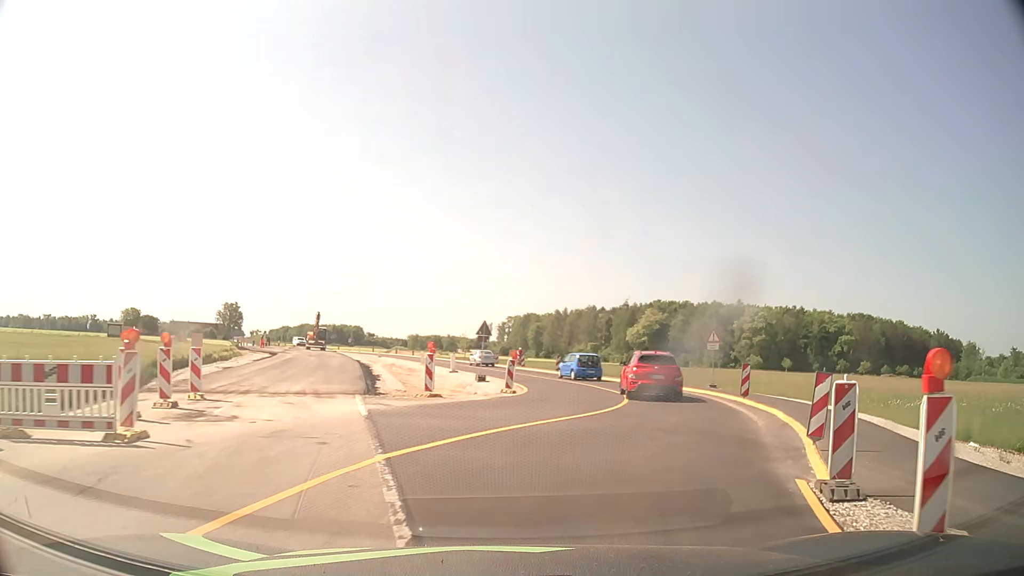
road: tertiary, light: Day
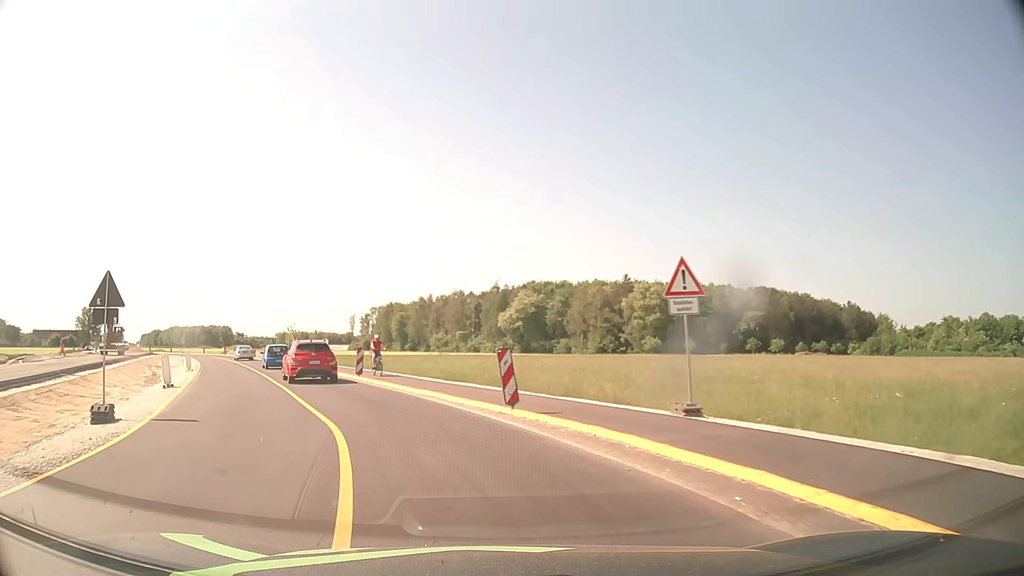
(+4.4, +20.8) m; +11°
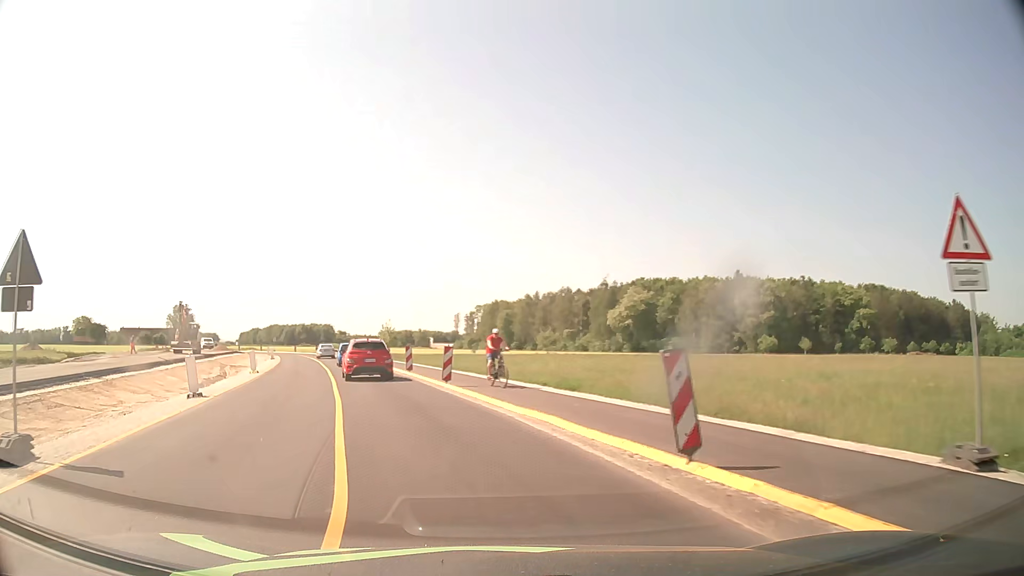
(-0.4, +6.0) m; -9°
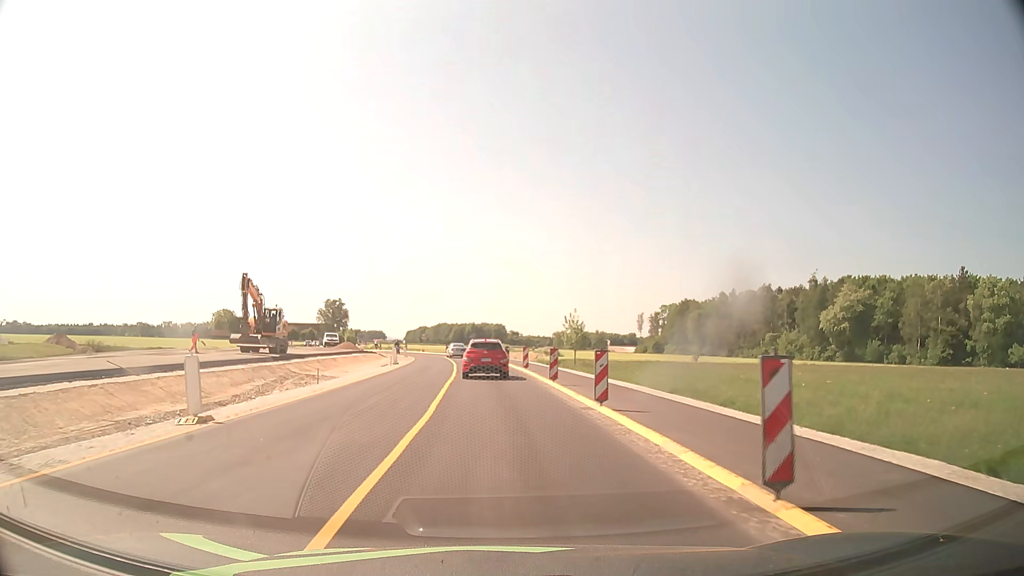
(-4.9, +24.6) m; -15°
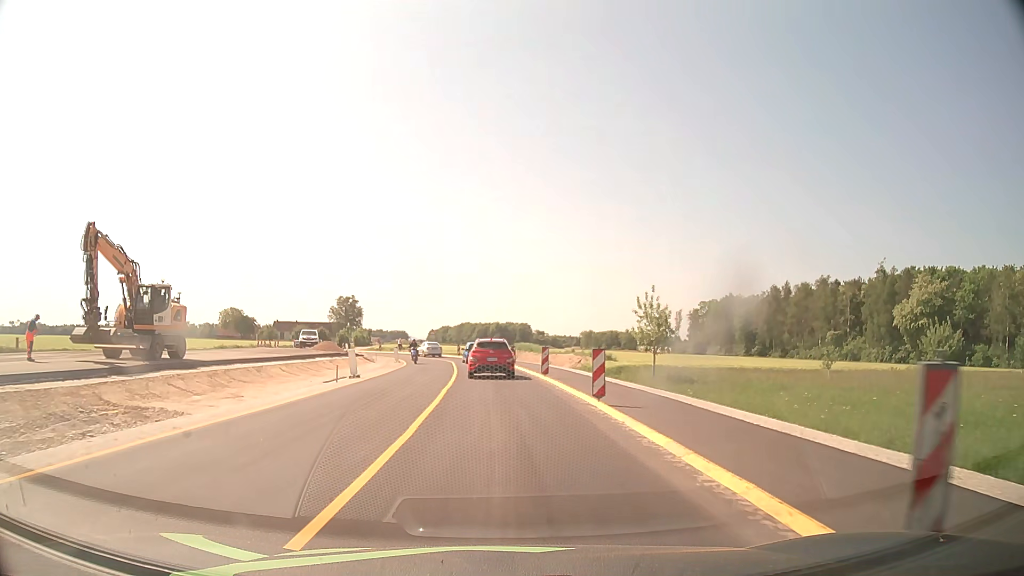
(-0.4, +20.2) m; -2°
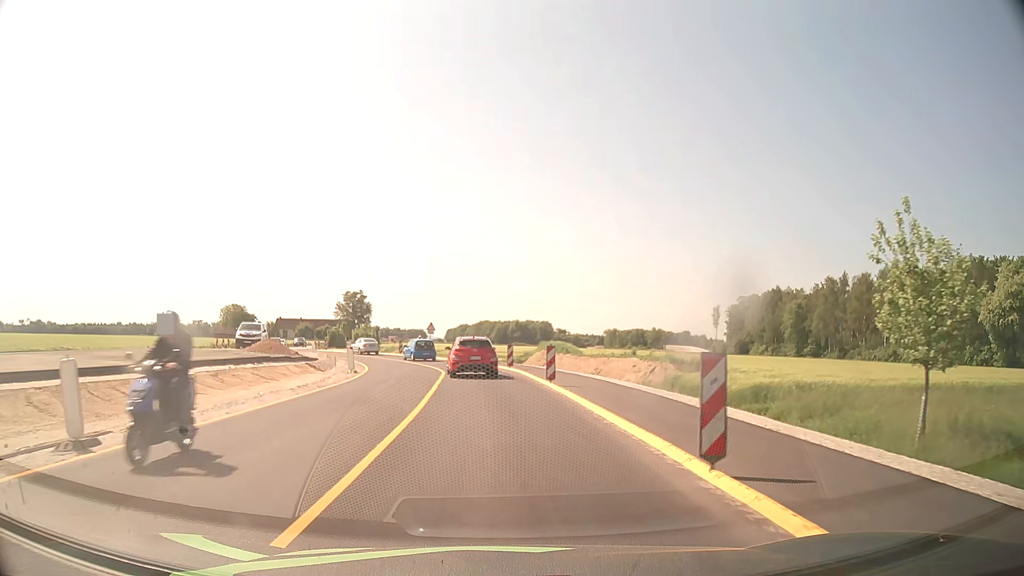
(-0.3, +20.4) m; -2°
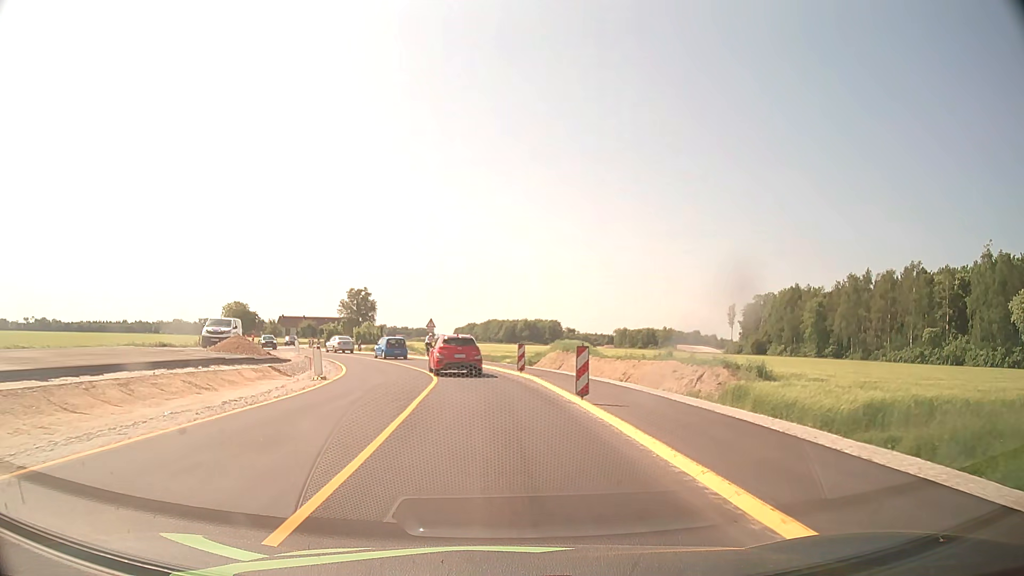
(0.0, +6.7) m; -1°
